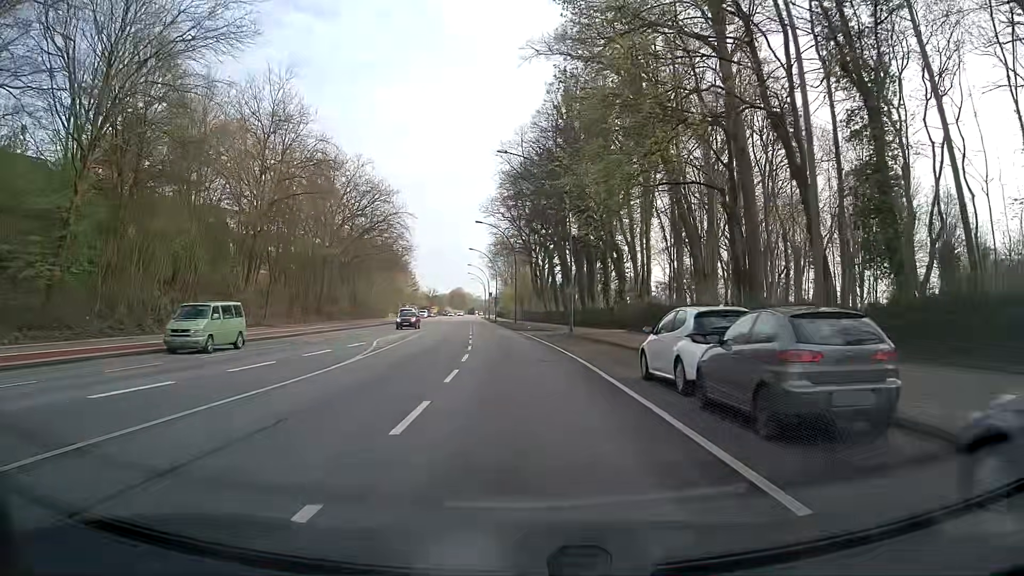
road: secondary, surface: asphalt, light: Day
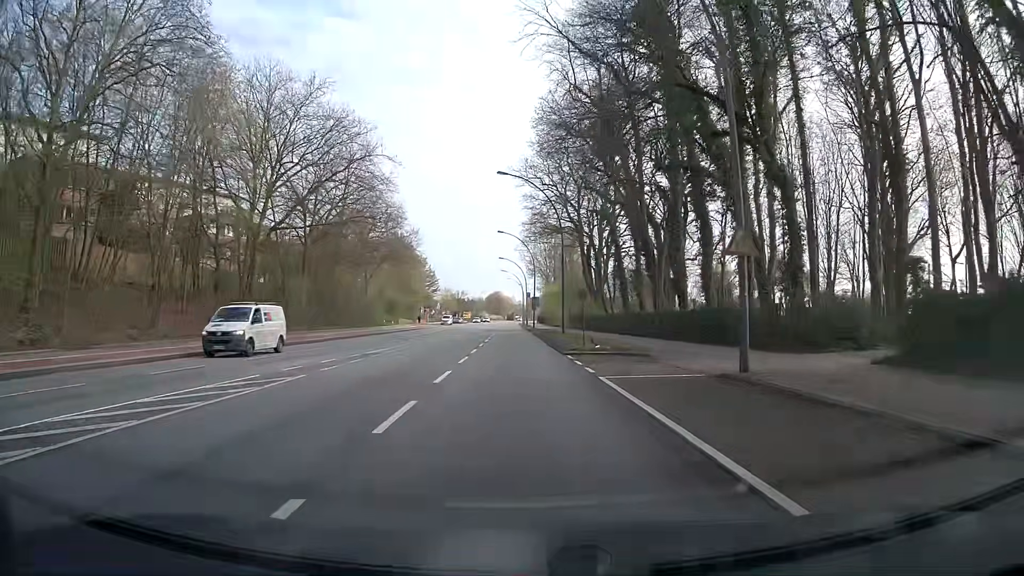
(-1.0, +30.1) m; -4°
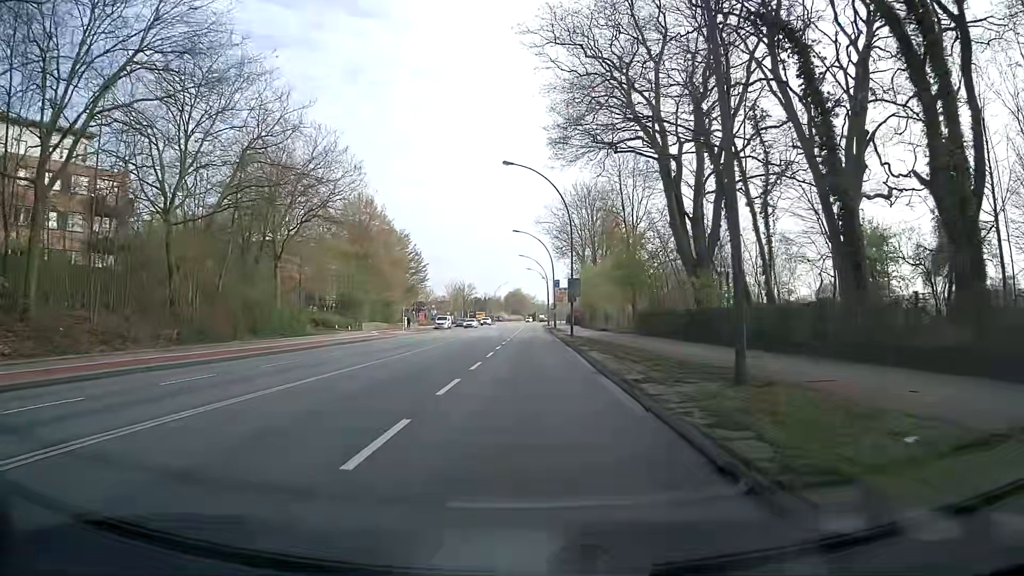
(-0.8, +38.1) m; -2°
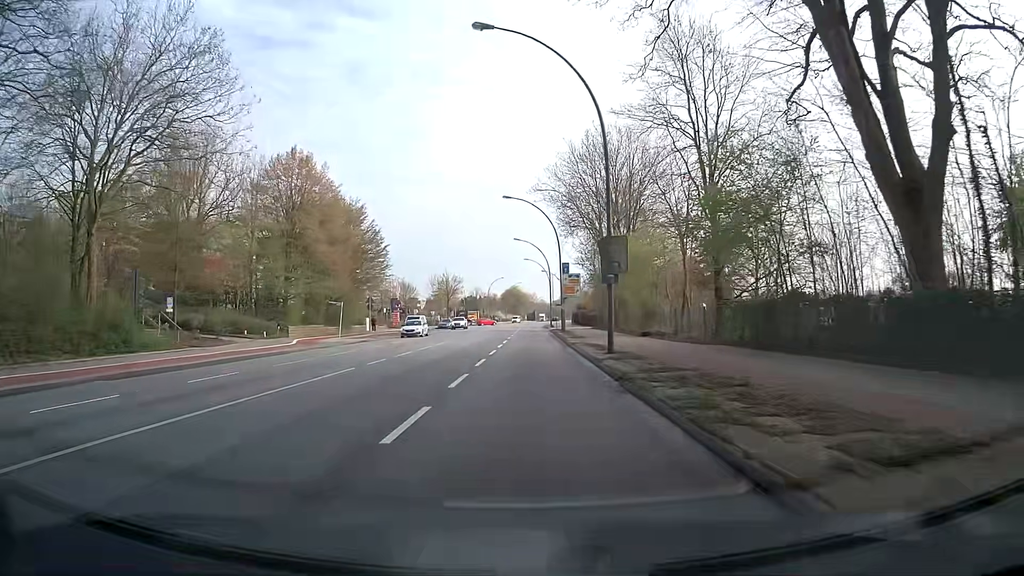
(+0.1, +23.0) m; +1°
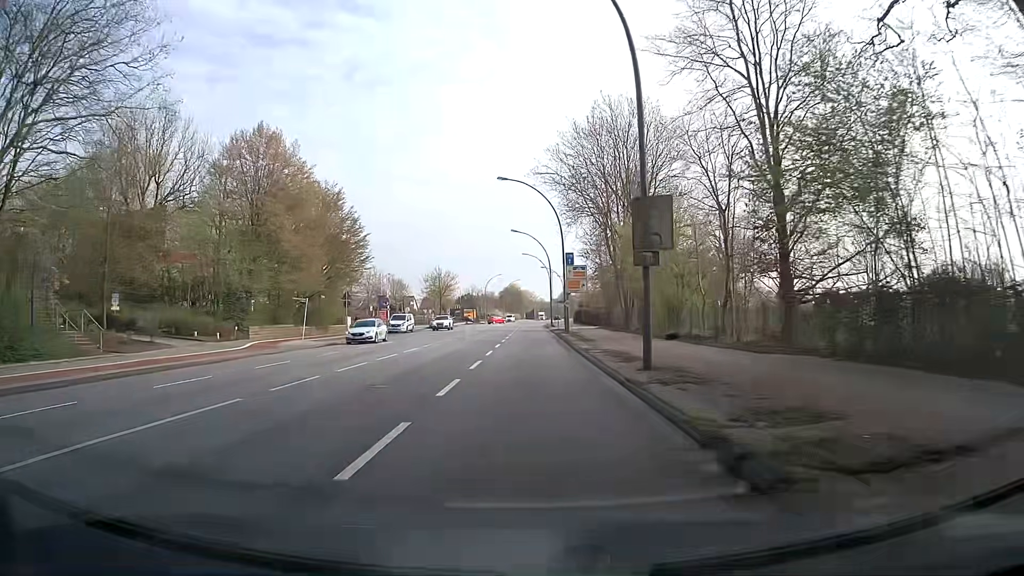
(0.0, +7.6) m; 0°
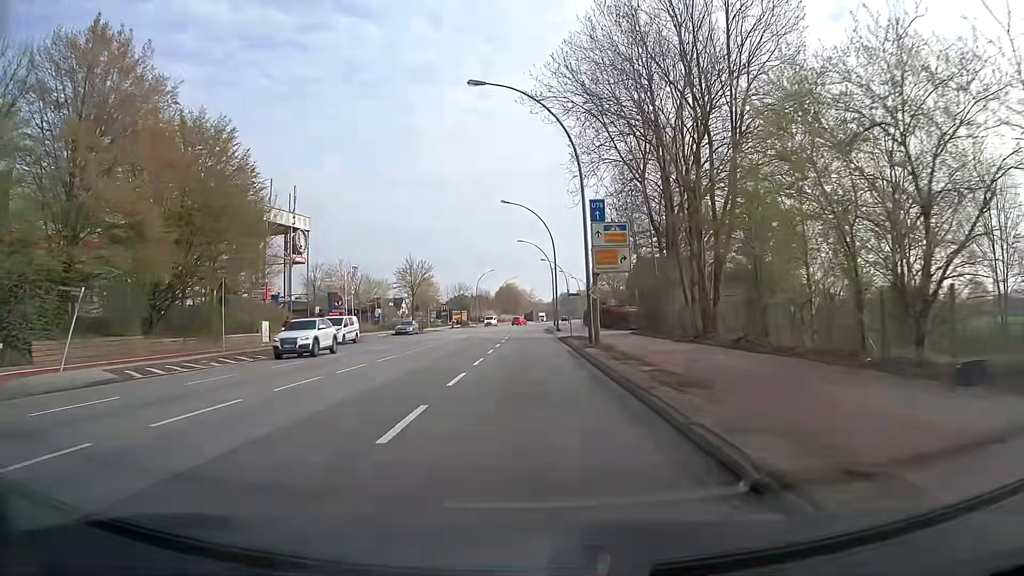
(-0.1, +22.4) m; 0°
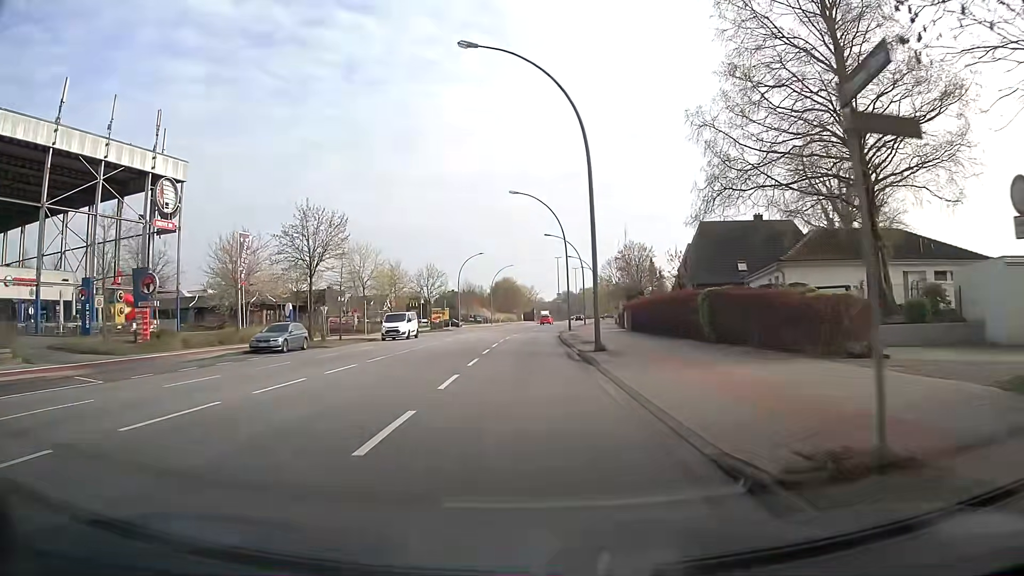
(-0.2, +36.9) m; 0°
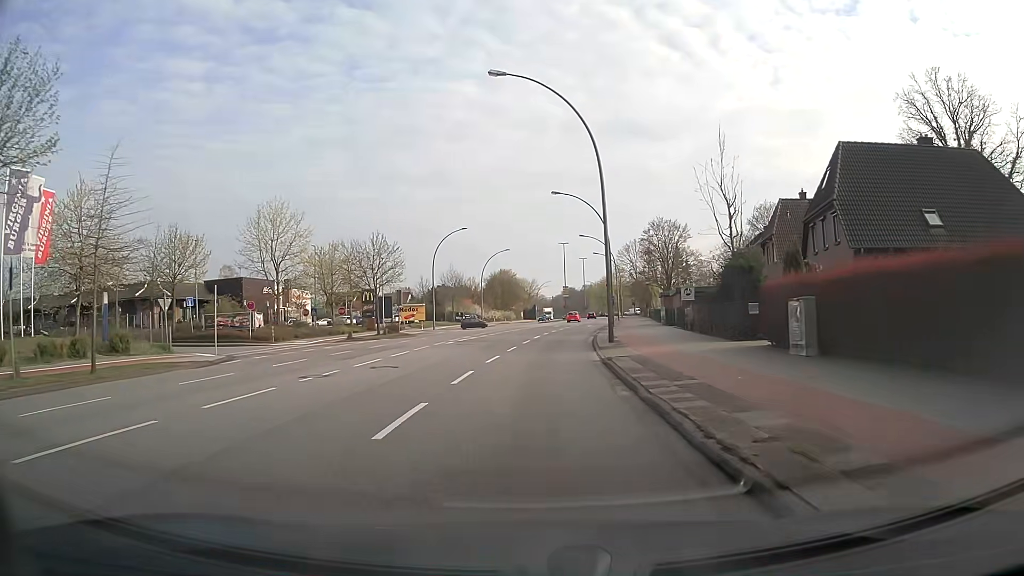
(-0.2, +29.5) m; 0°
(0, +10) (0, +20) (+1, +30) (+2, +40) (+3, +50) (+4, +60) (+6, +70) (+7, +80) (+9, +89) (+10, +99) m
